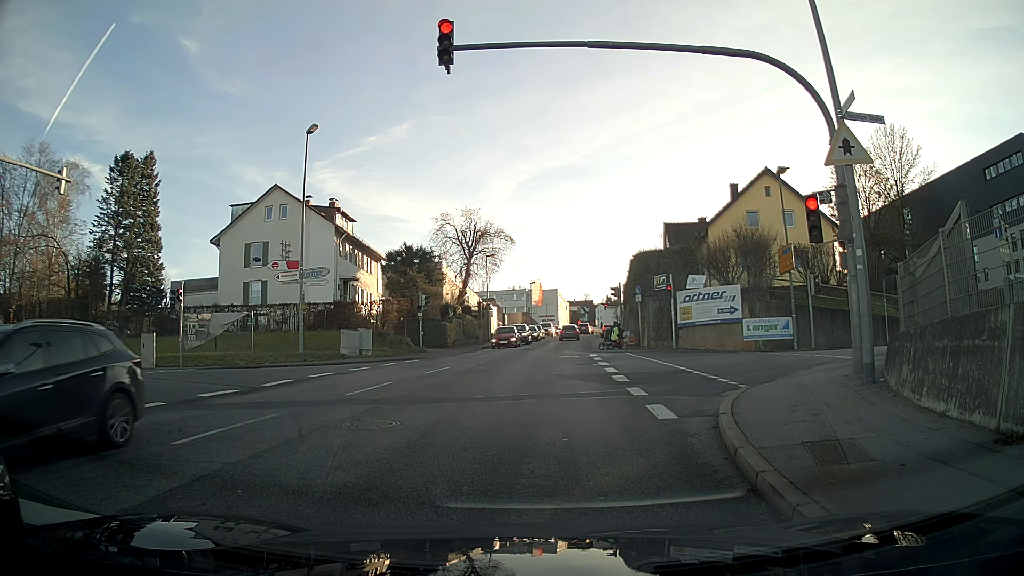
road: tertiary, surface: asphalt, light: Day
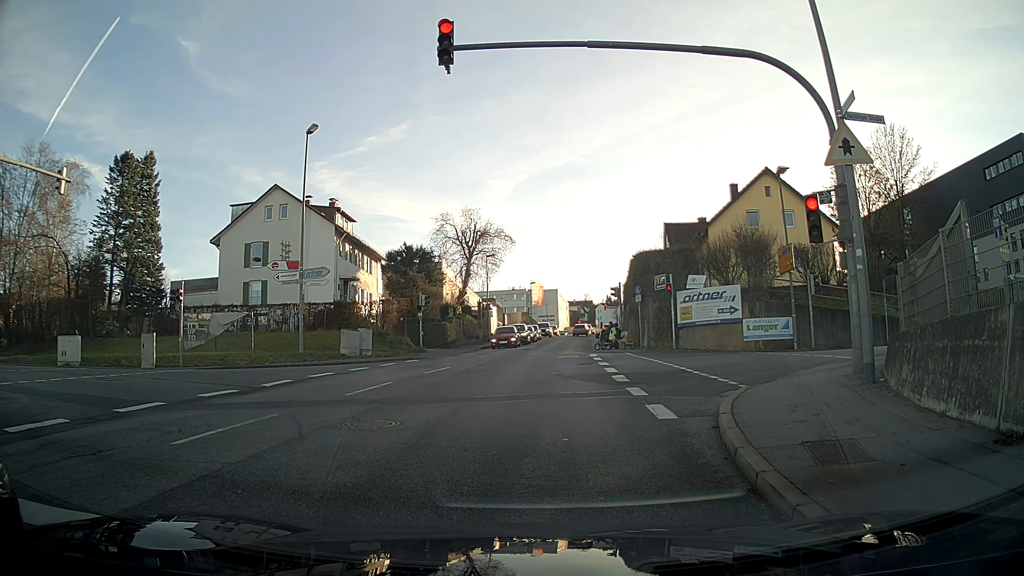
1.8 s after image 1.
(0.0, 0.0) m; 0°
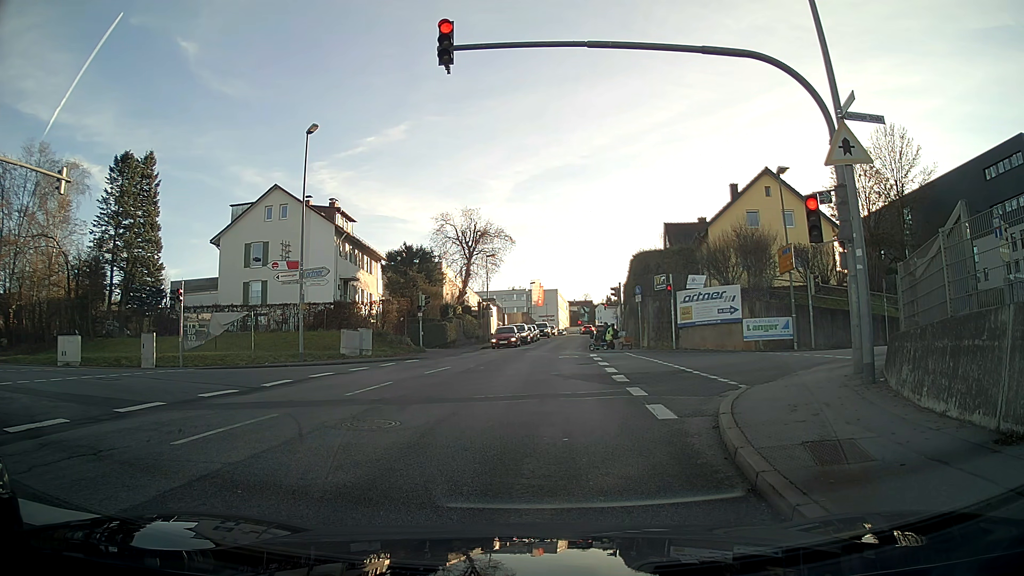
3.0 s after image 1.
(0.0, 0.0) m; 0°
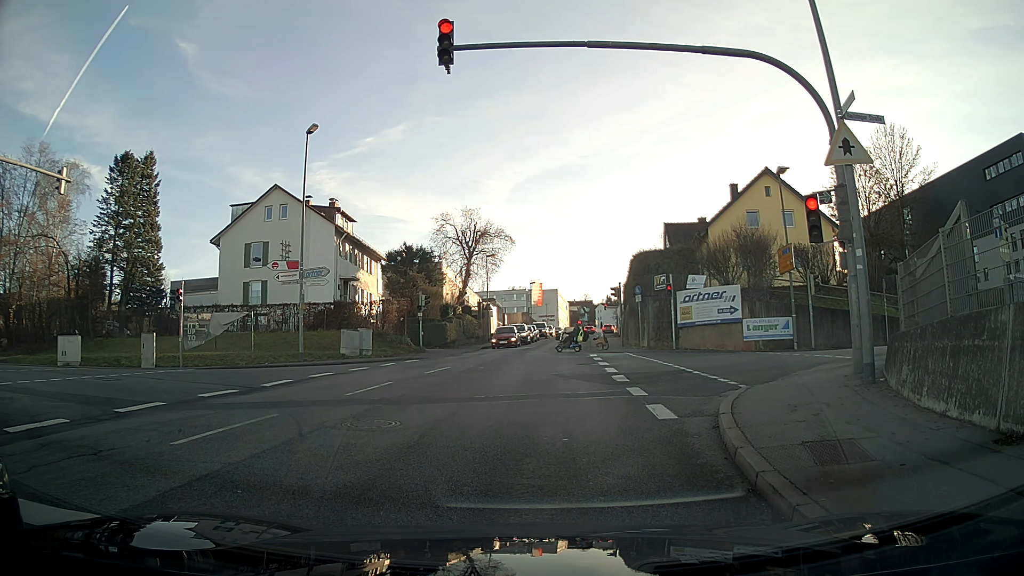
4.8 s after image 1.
(0.0, 0.0) m; 0°
(0, +10) (0, +20) (+1, +30) (+2, +40) (+2, +50) (+3, +60) (+4, +70) (+5, +80) (+6, +90) (+8, +100) m
